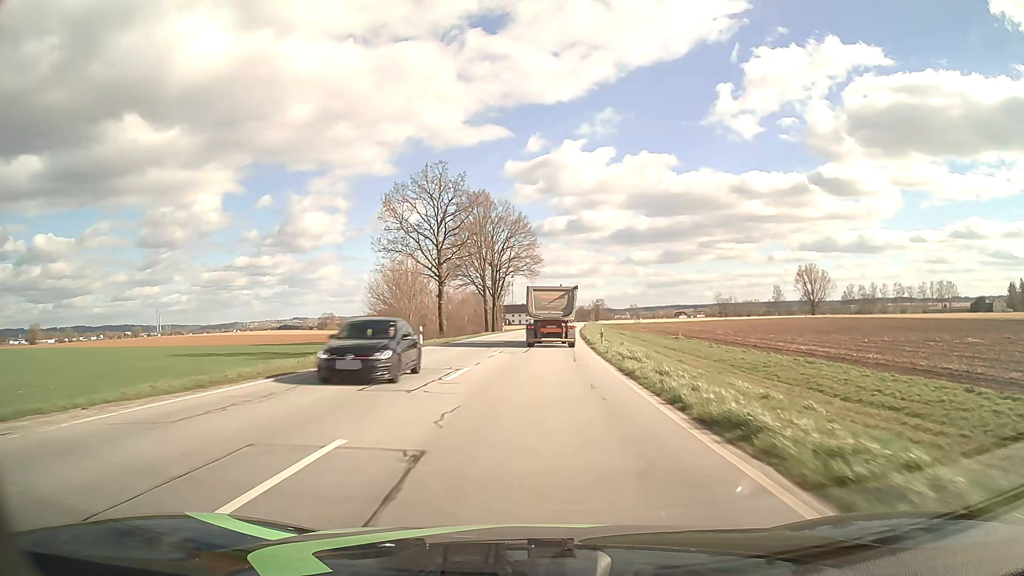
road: primary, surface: asphalt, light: Day
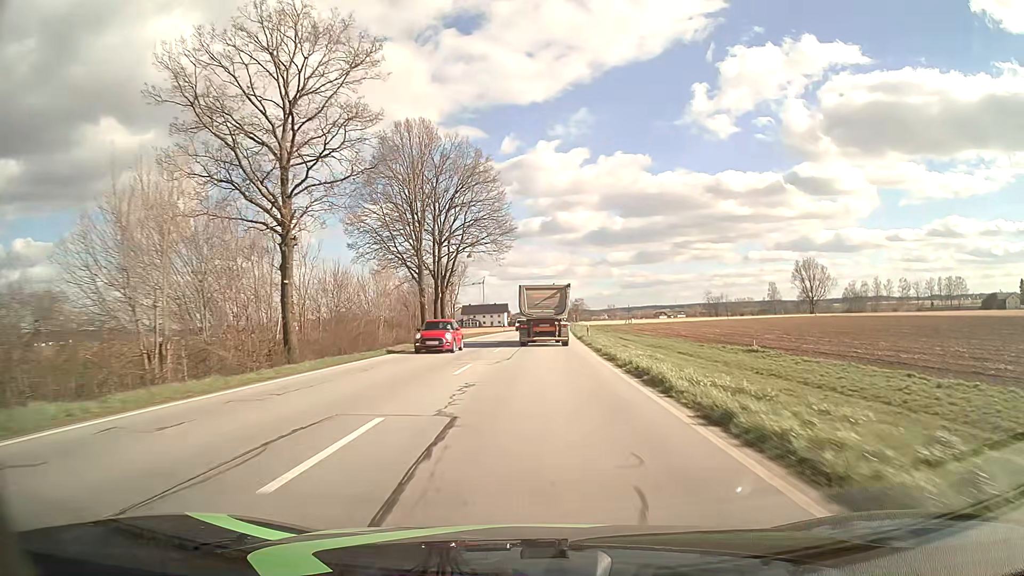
(+0.7, +34.9) m; +2°
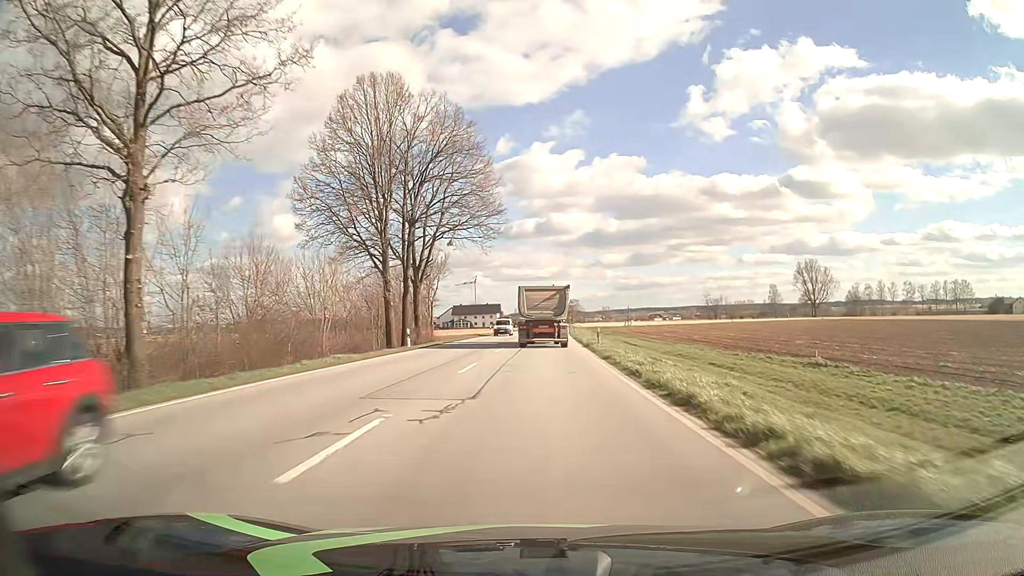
(+0.1, +11.6) m; +1°
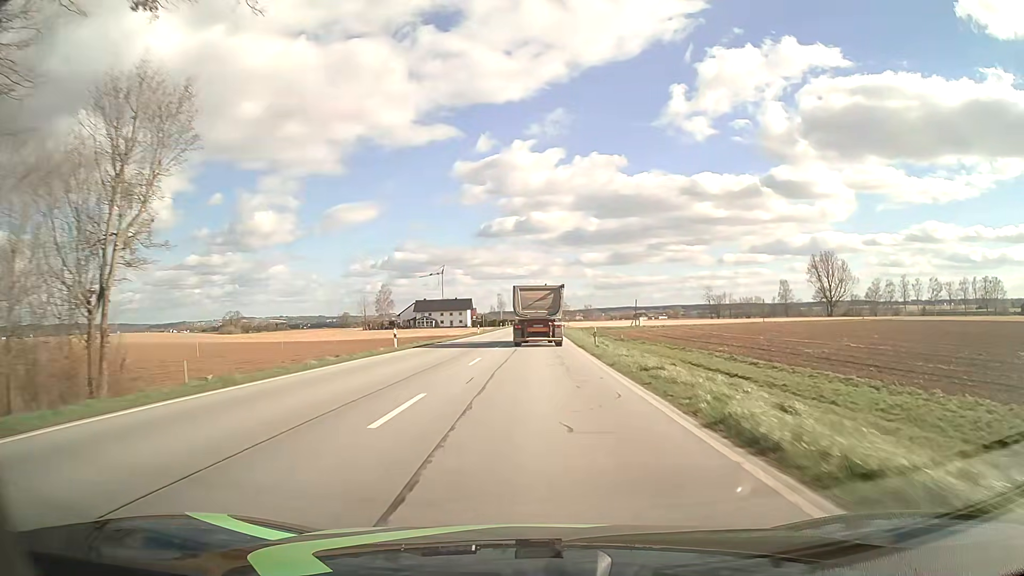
(+0.7, +46.1) m; +2°
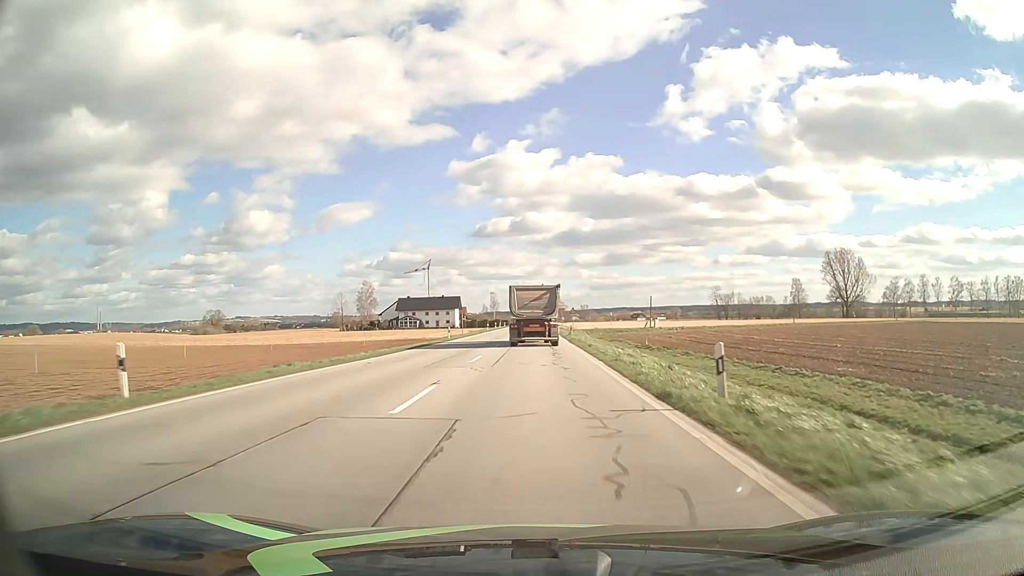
(0.0, +23.0) m; 0°
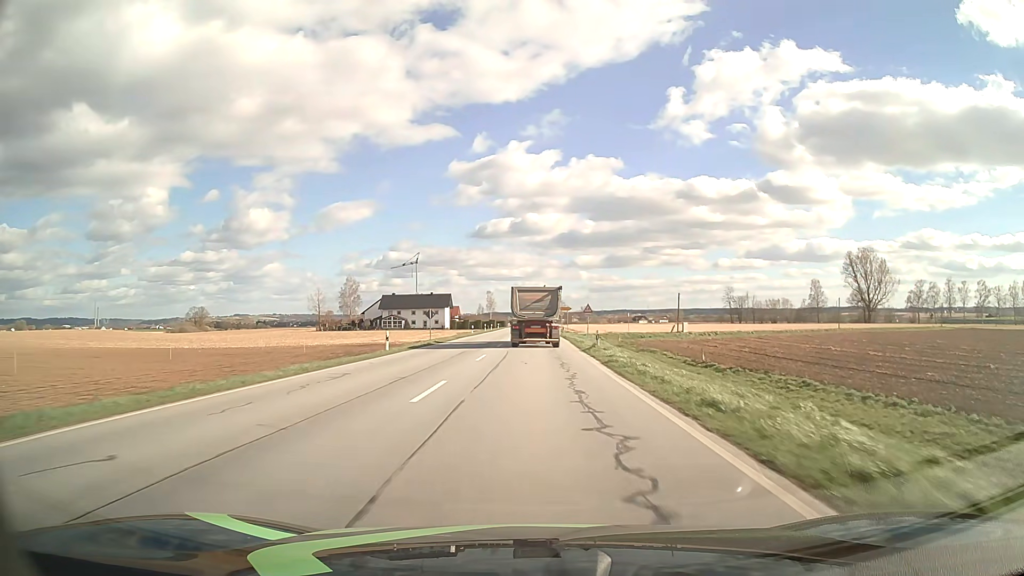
(0.0, +22.9) m; 0°
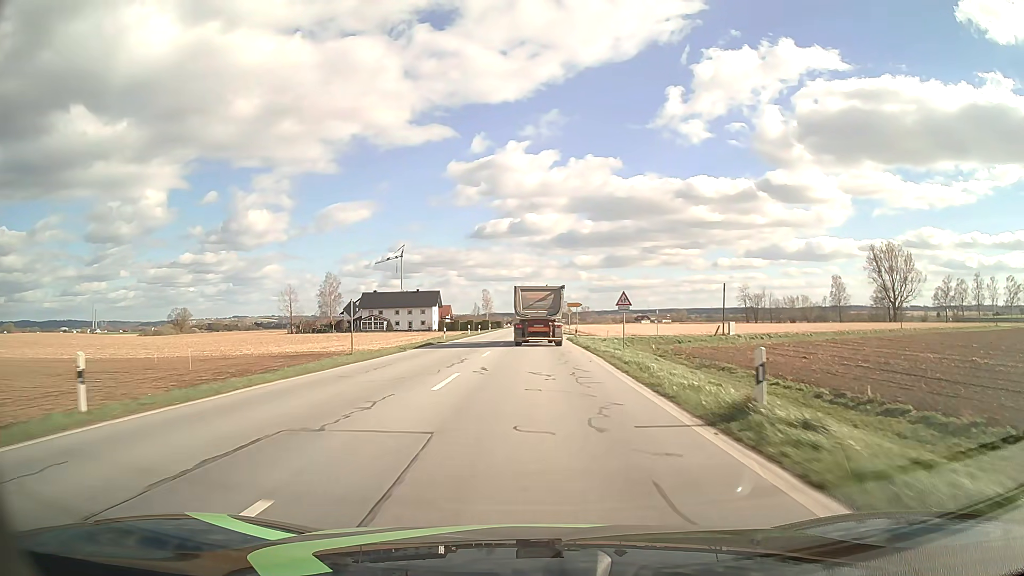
(0.0, +22.8) m; 0°
